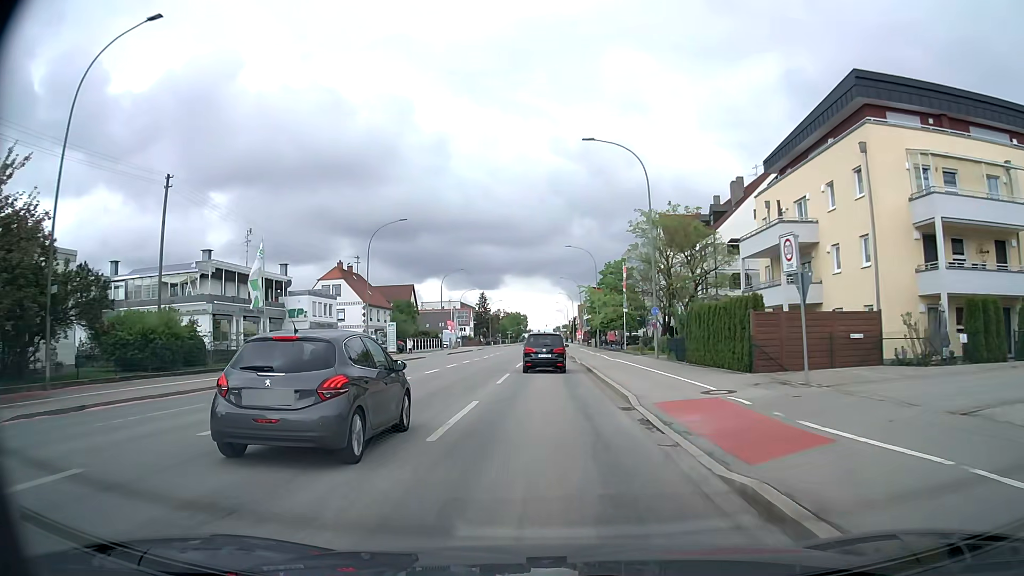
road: tertiary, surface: asphalt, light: Day
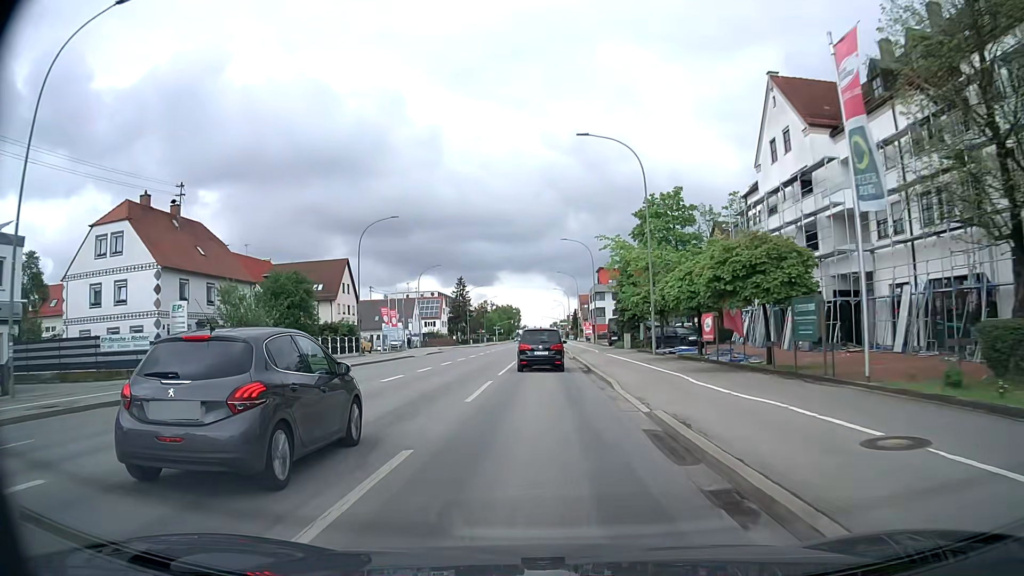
(+0.3, +42.8) m; 0°
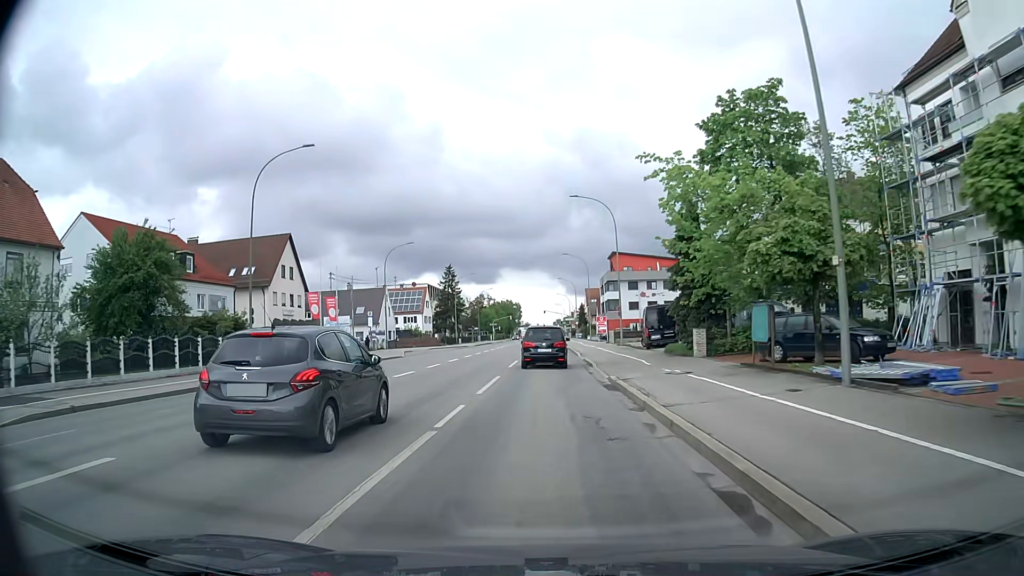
(-0.1, +22.6) m; 0°
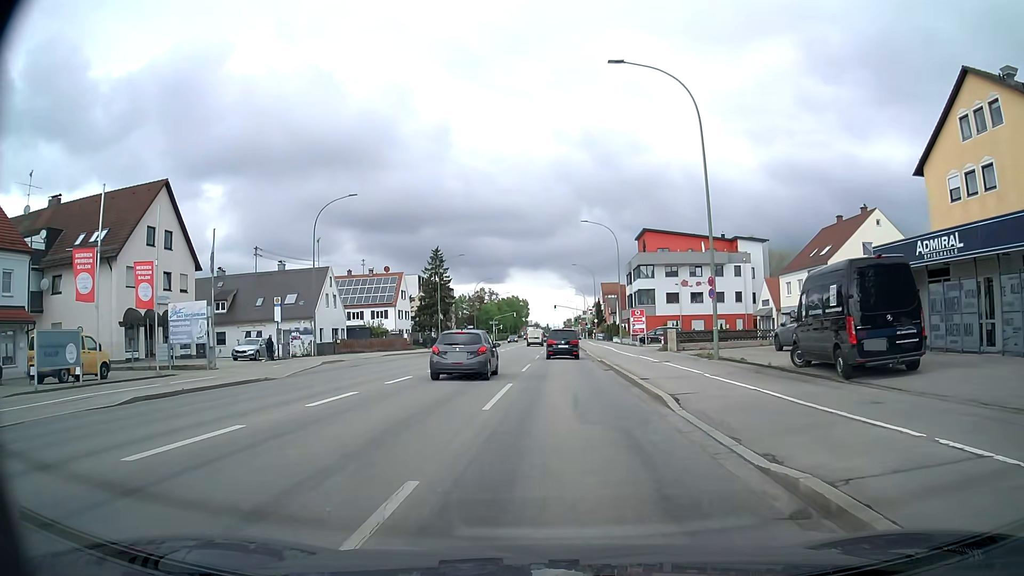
(-0.2, +26.8) m; -1°
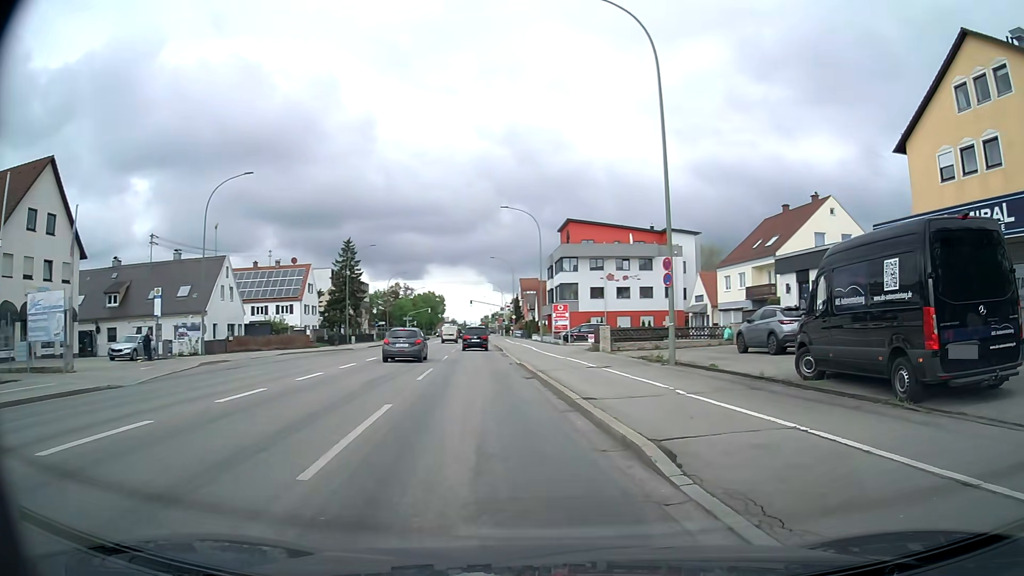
(+0.1, +5.7) m; +8°
